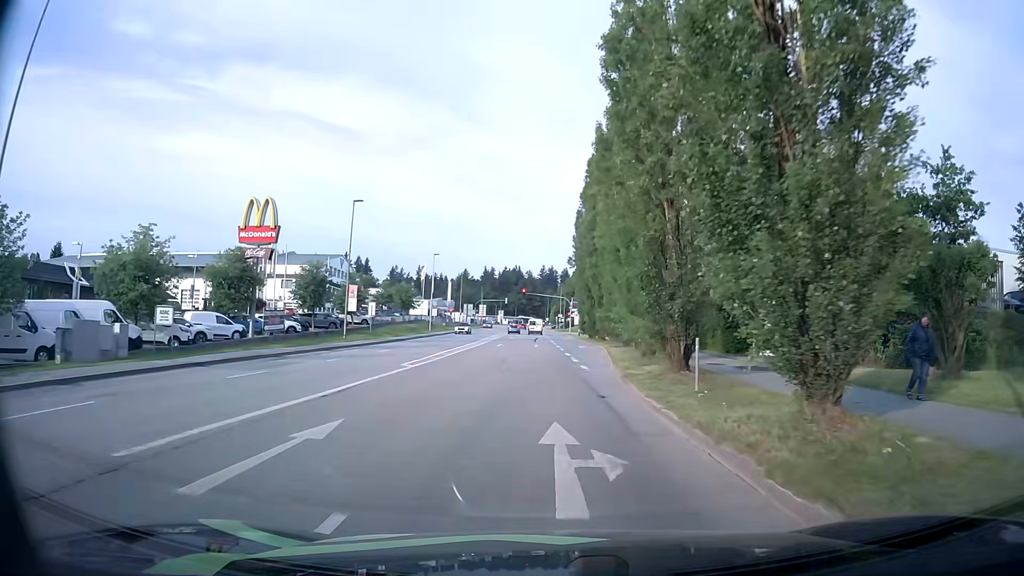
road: tertiary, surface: asphalt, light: Day
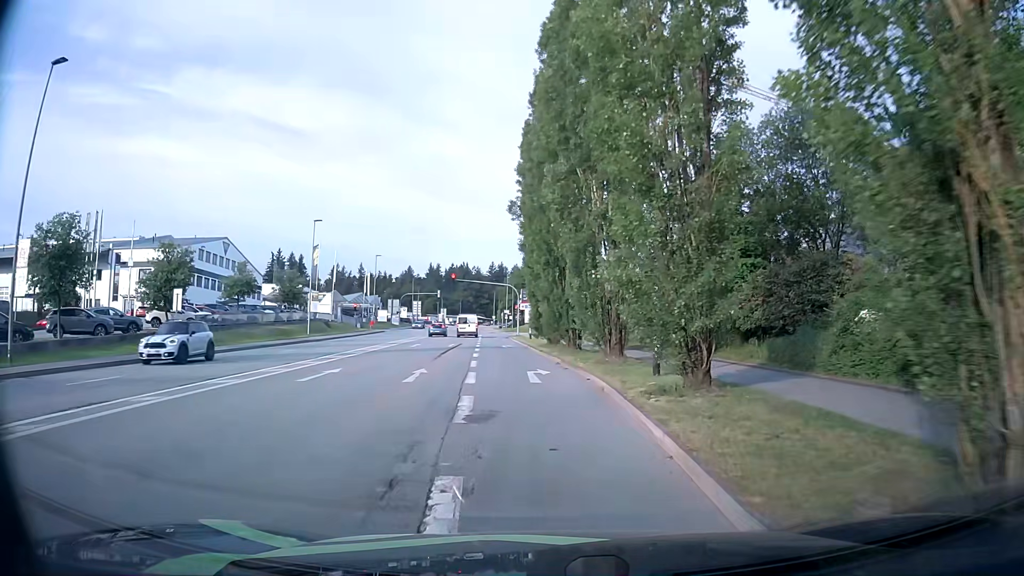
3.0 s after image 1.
(+1.6, +29.8) m; +5°
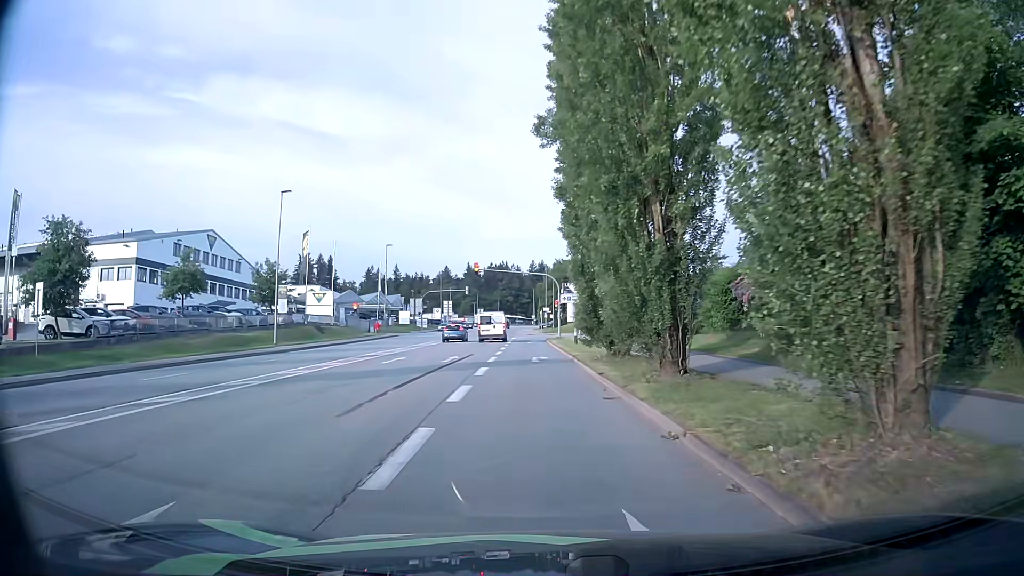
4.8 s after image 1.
(-0.4, +16.0) m; -3°
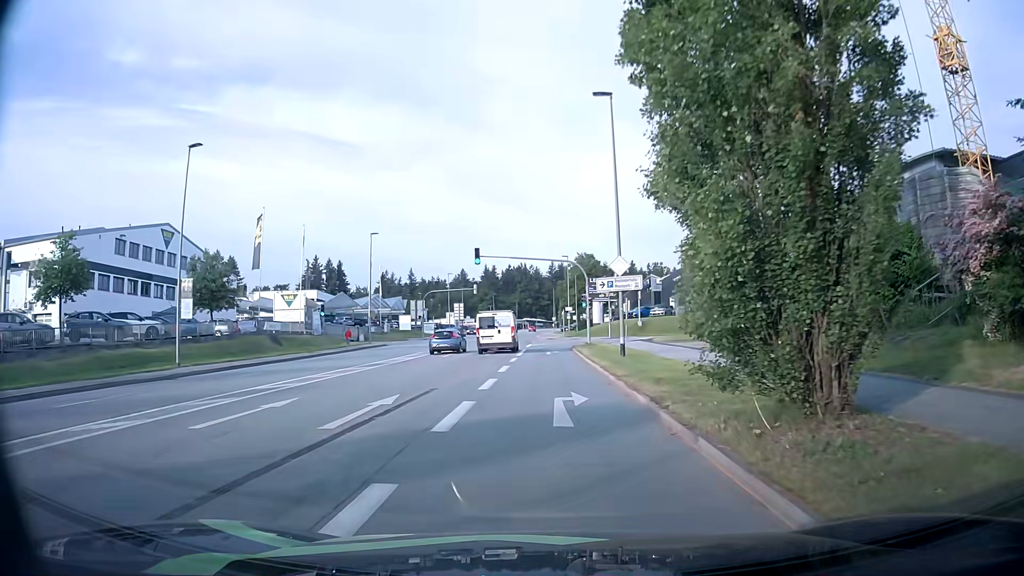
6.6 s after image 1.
(-0.4, +15.0) m; -1°
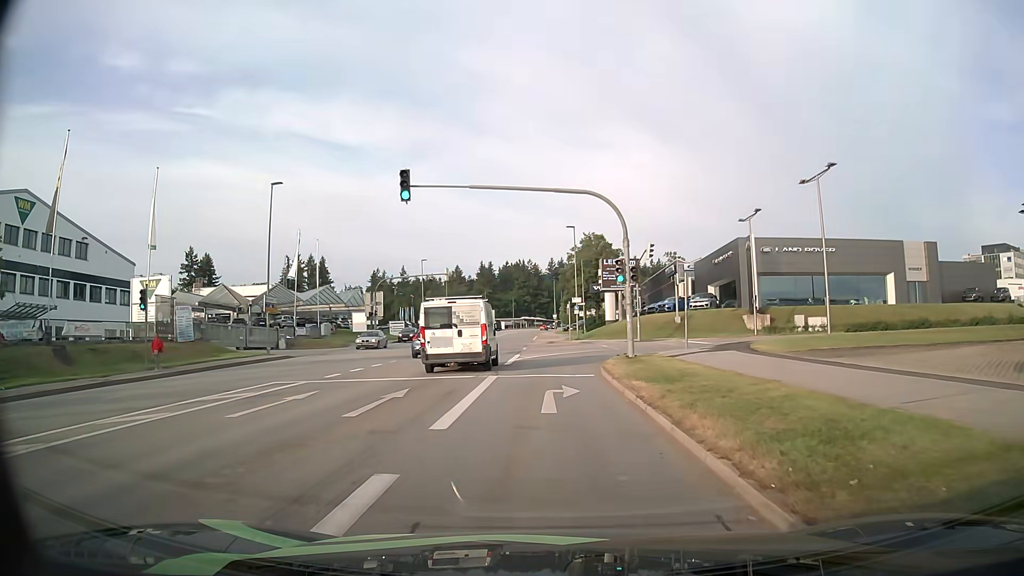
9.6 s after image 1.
(-0.4, +23.9) m; -1°
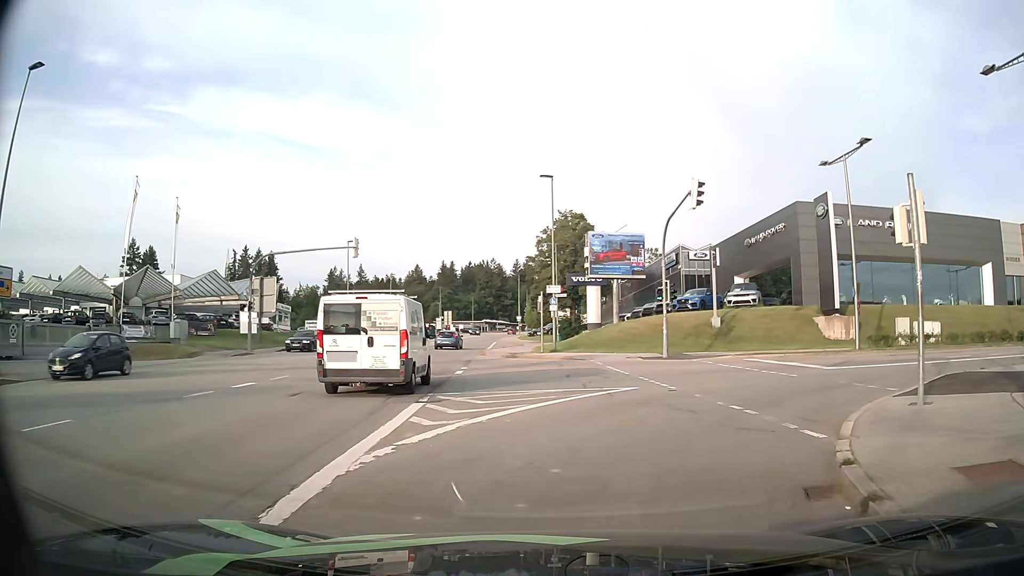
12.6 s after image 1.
(-0.1, +21.5) m; +3°
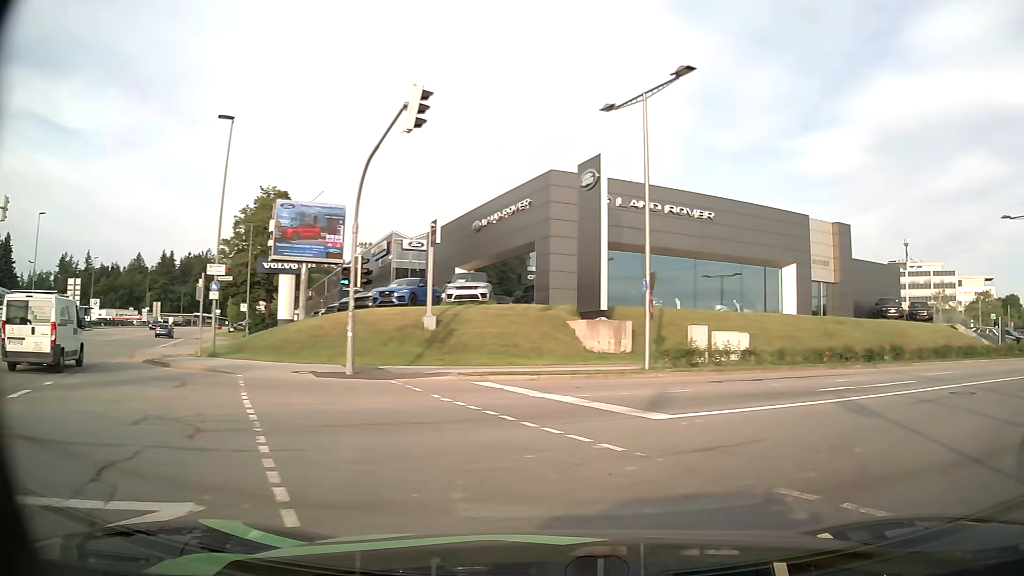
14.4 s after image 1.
(+1.7, +10.1) m; +23°
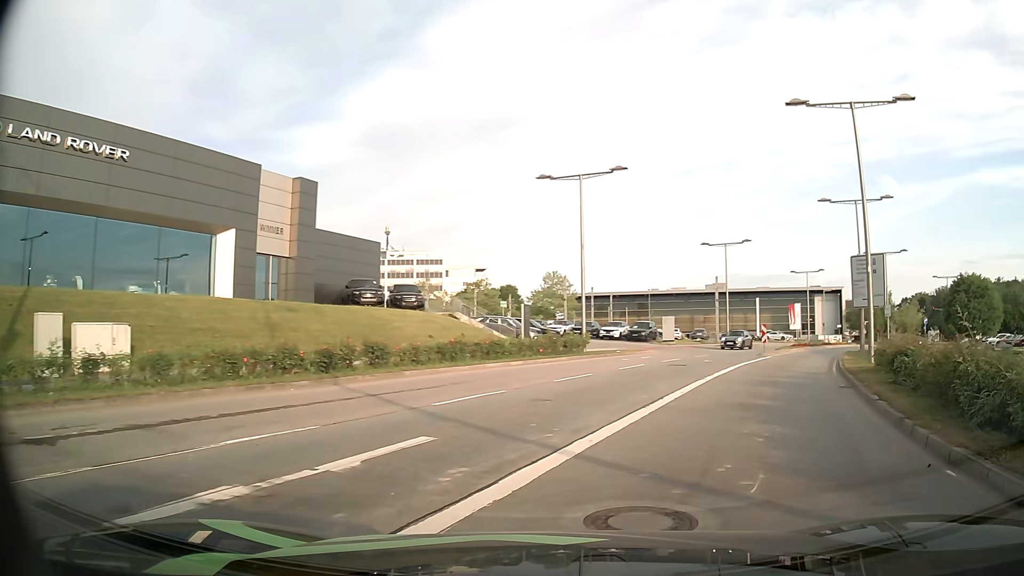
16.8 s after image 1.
(+4.6, +10.5) m; +45°
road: secondary
(+2, +10) (+6, +19) (+10, +28) (+14, +37) (+19, +46) (+24, +54) (+30, +62) (+36, +70) (+43, +78) (+49, +85) m
